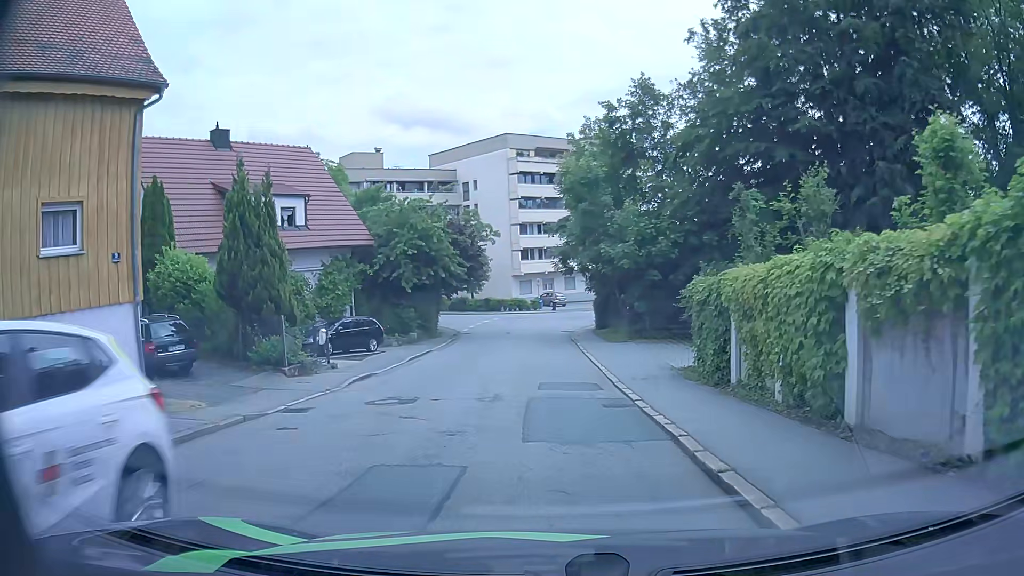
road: residential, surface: asphalt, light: Day
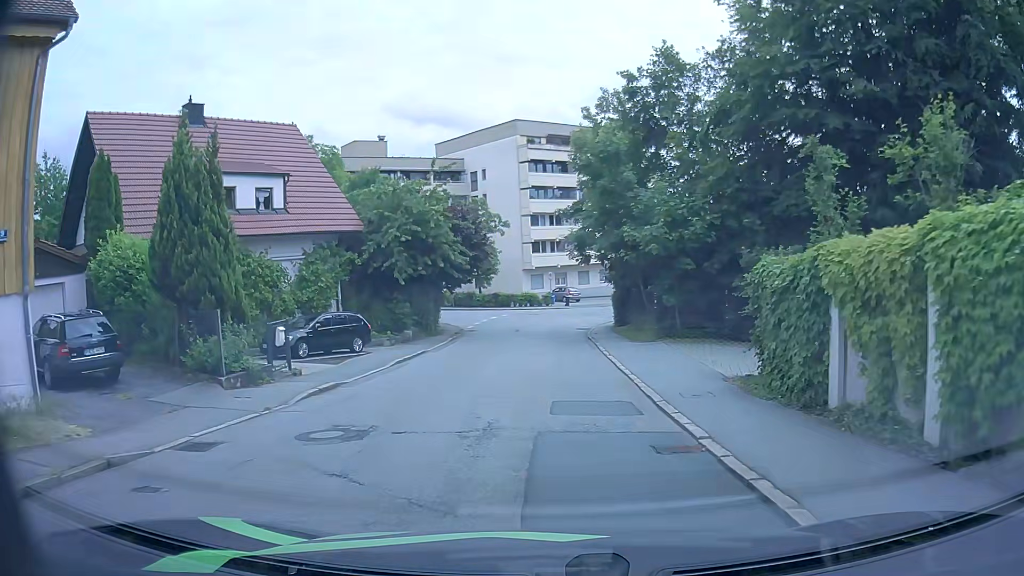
(-0.1, +4.0) m; -2°
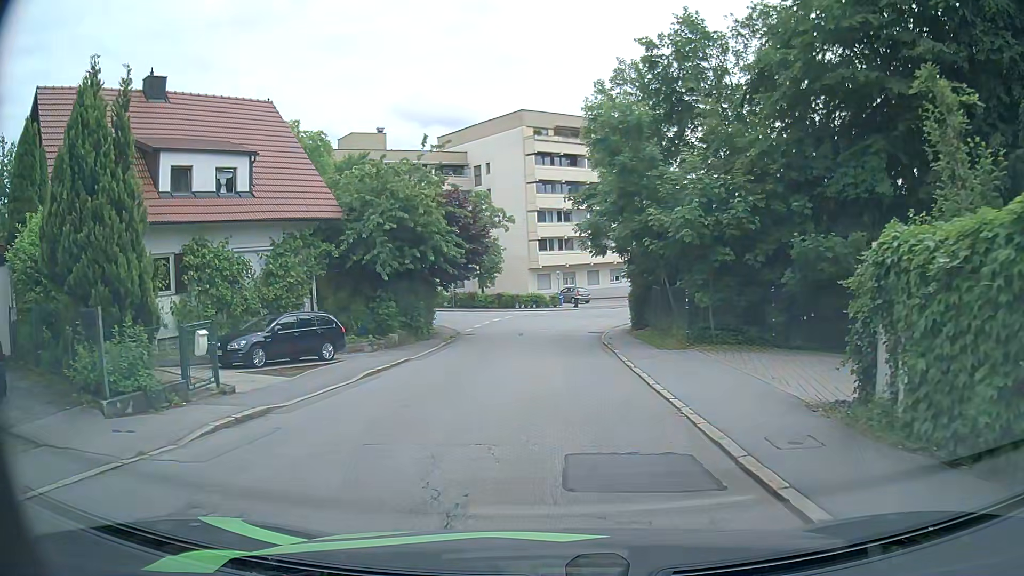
(-0.1, +4.1) m; -2°
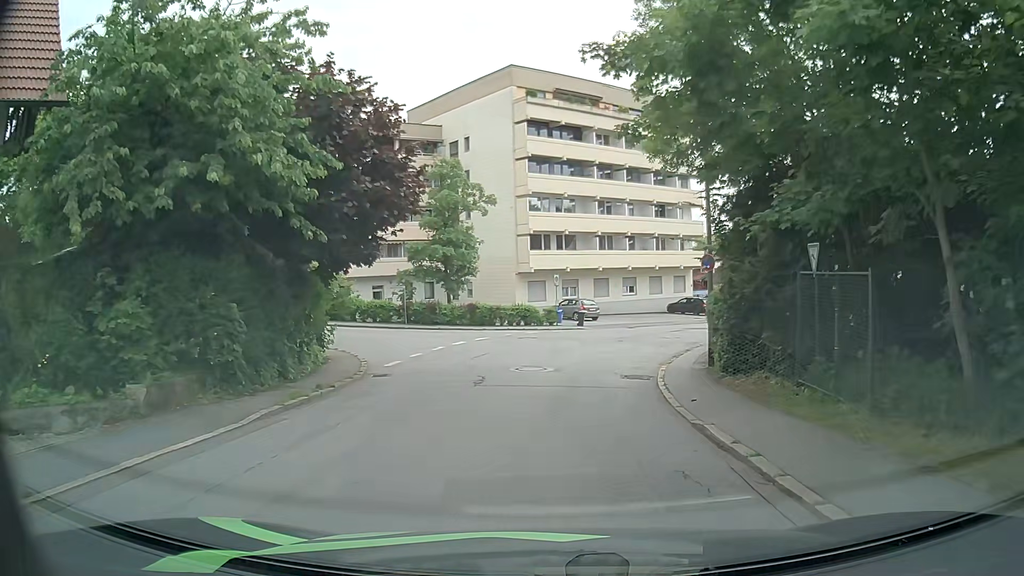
(+0.2, +16.4) m; +1°
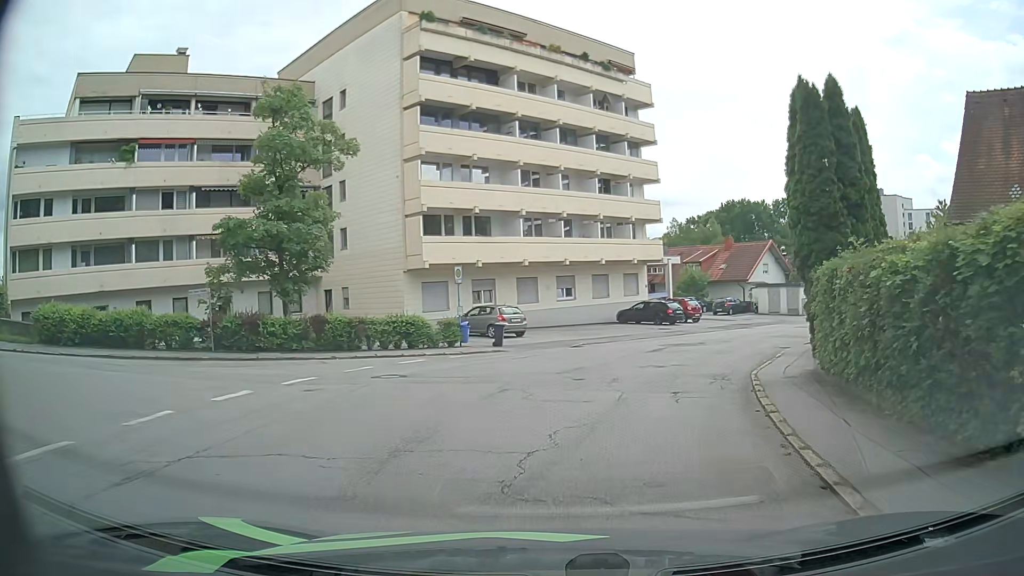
(+0.9, +15.2) m; +6°
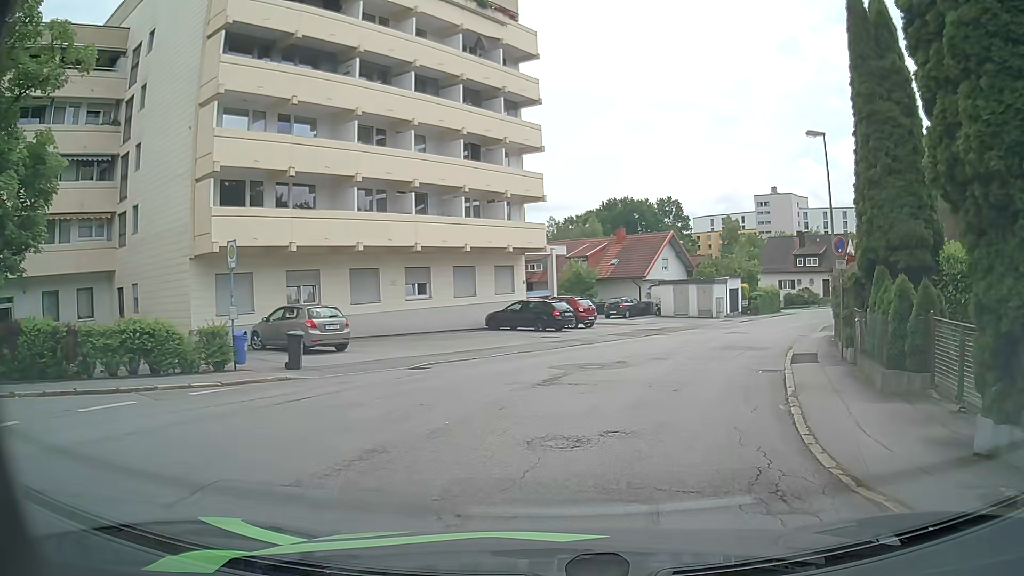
(+1.0, +10.1) m; +11°
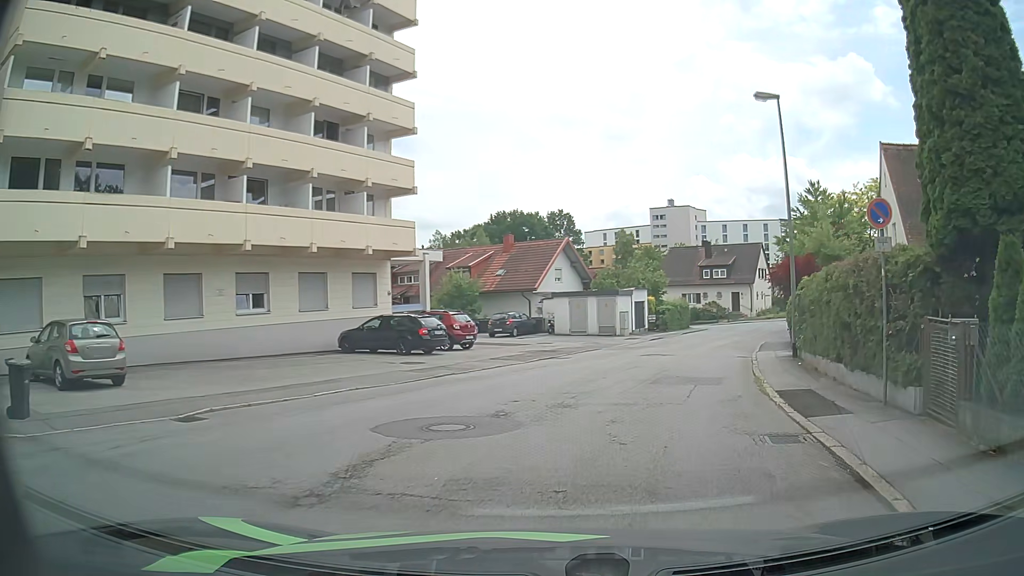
(+0.5, +6.8) m; +9°
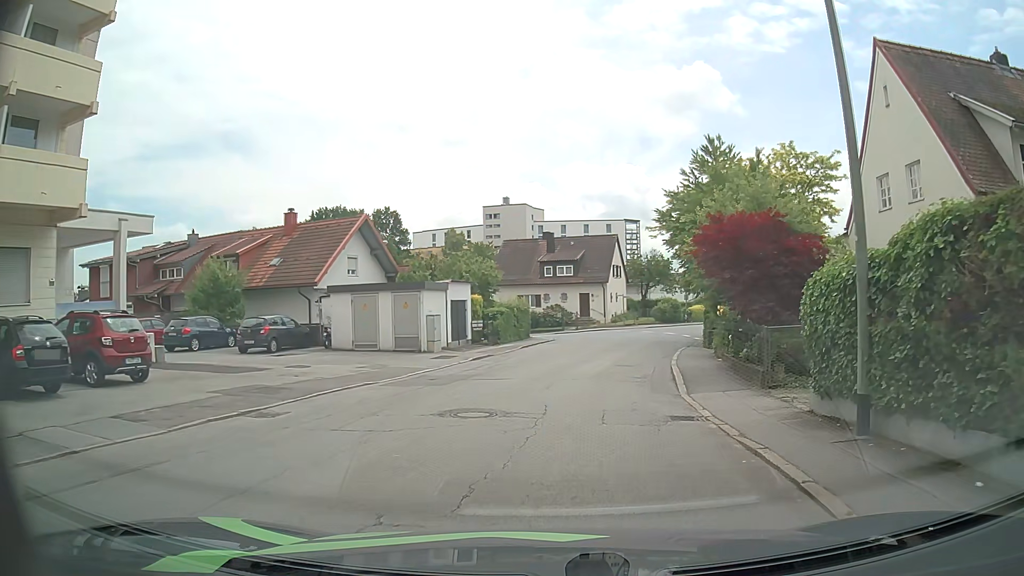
(+1.9, +13.5) m; +16°
(0, +10) (+2, +20) (+3, +30) (+6, +39) (+9, +49) (+13, +58) (+18, +67) (+24, +75) (+30, +83) (+35, +91) m
